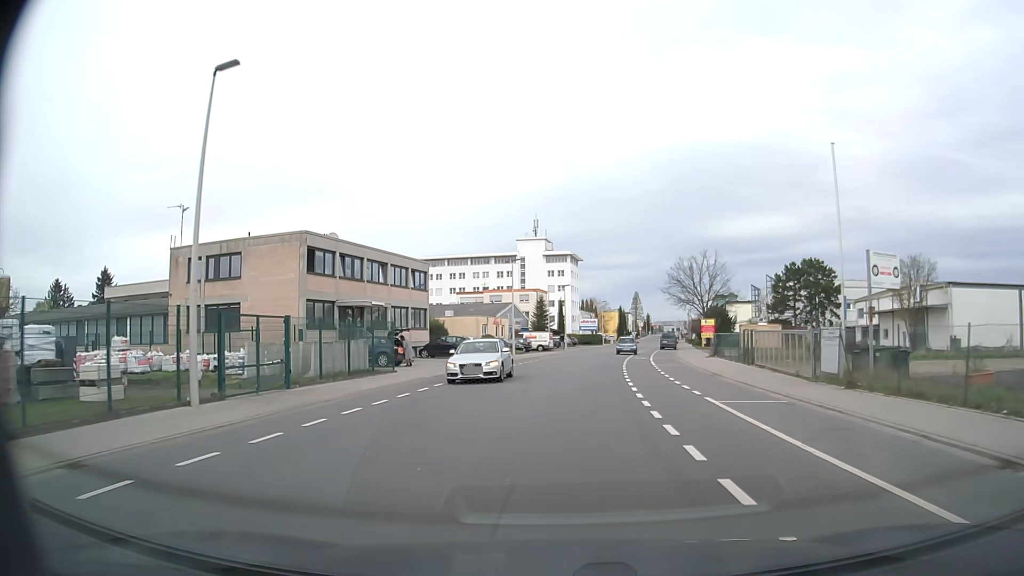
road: tertiary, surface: asphalt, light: Day
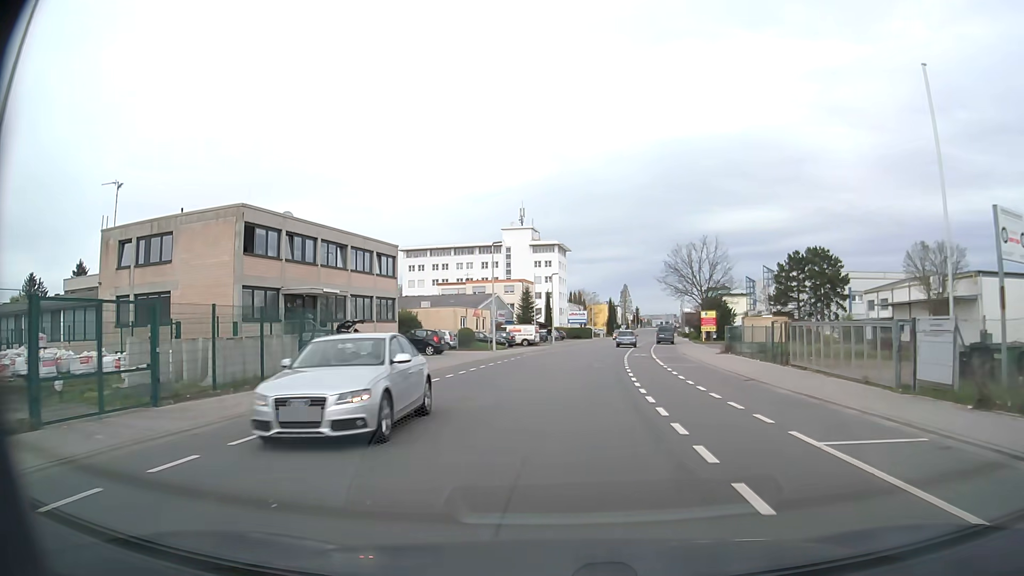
(+0.1, +6.6) m; +1°
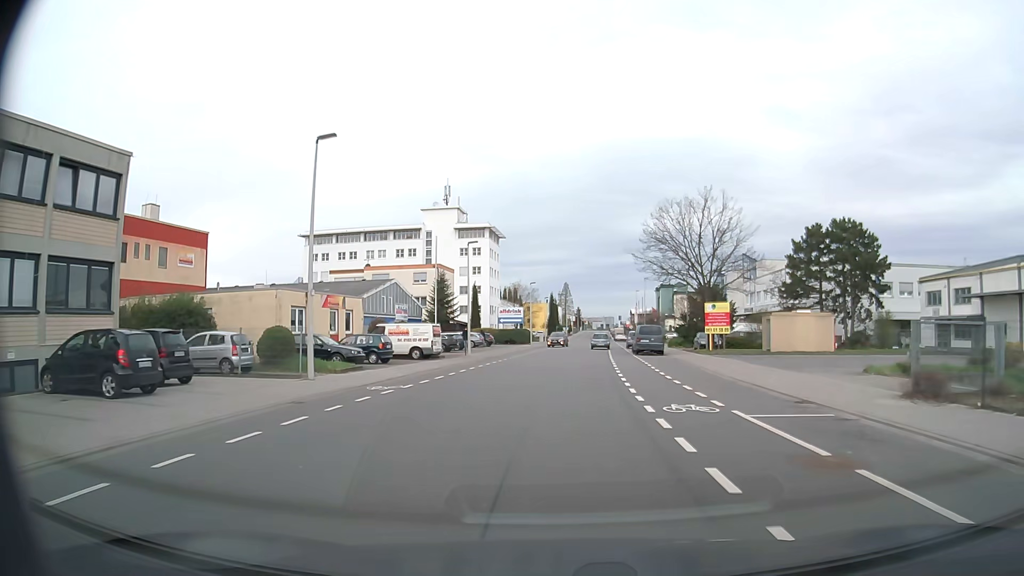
(+1.3, +27.3) m; +5°
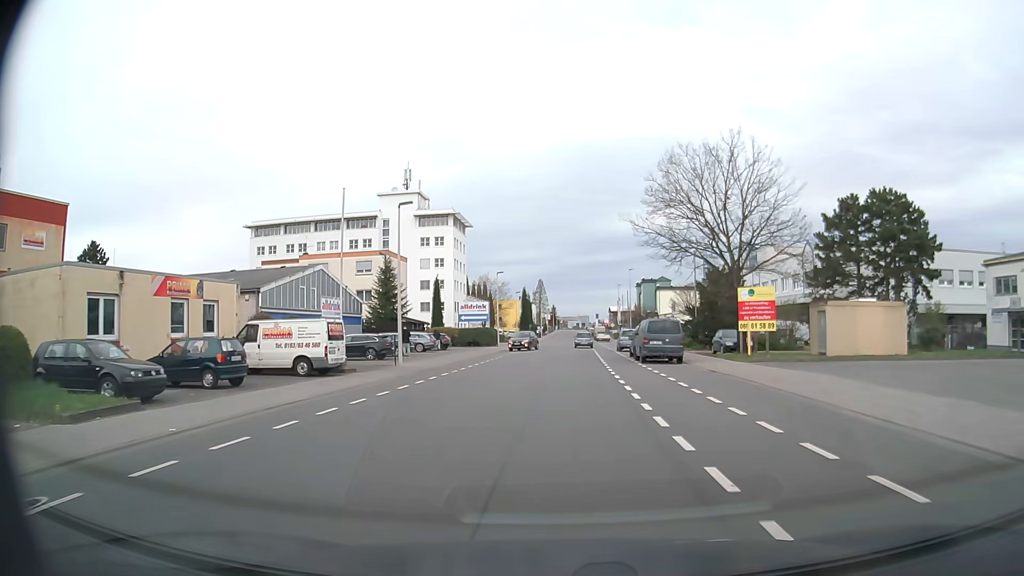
(+0.3, +14.1) m; +2°
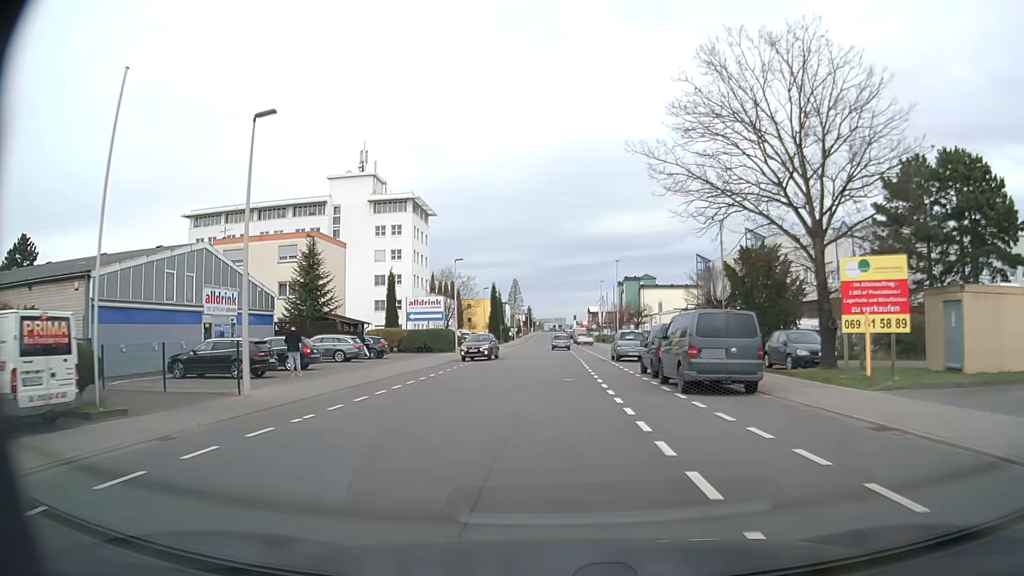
(+0.2, +14.4) m; +2°
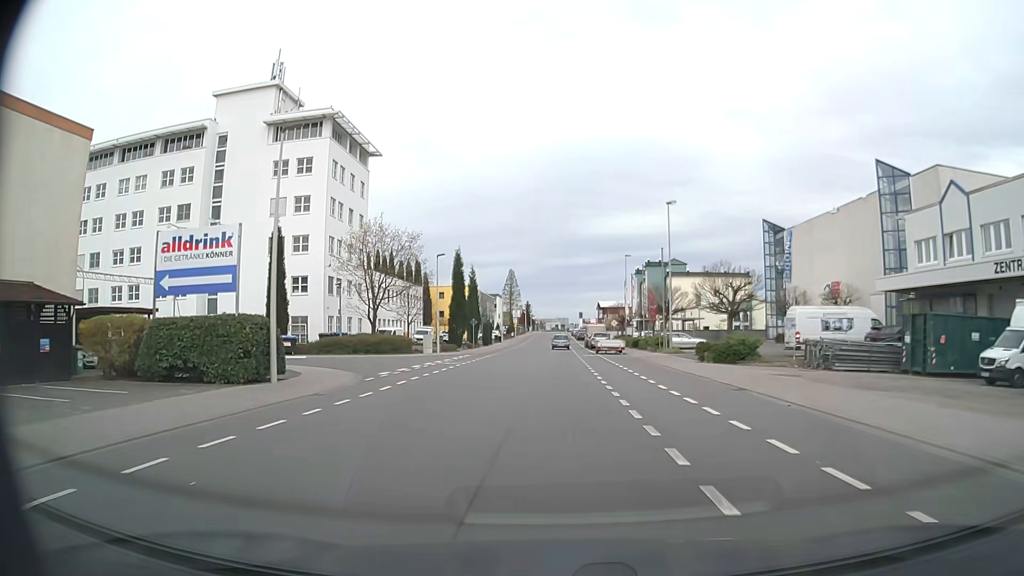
(0.0, +37.1) m; 0°
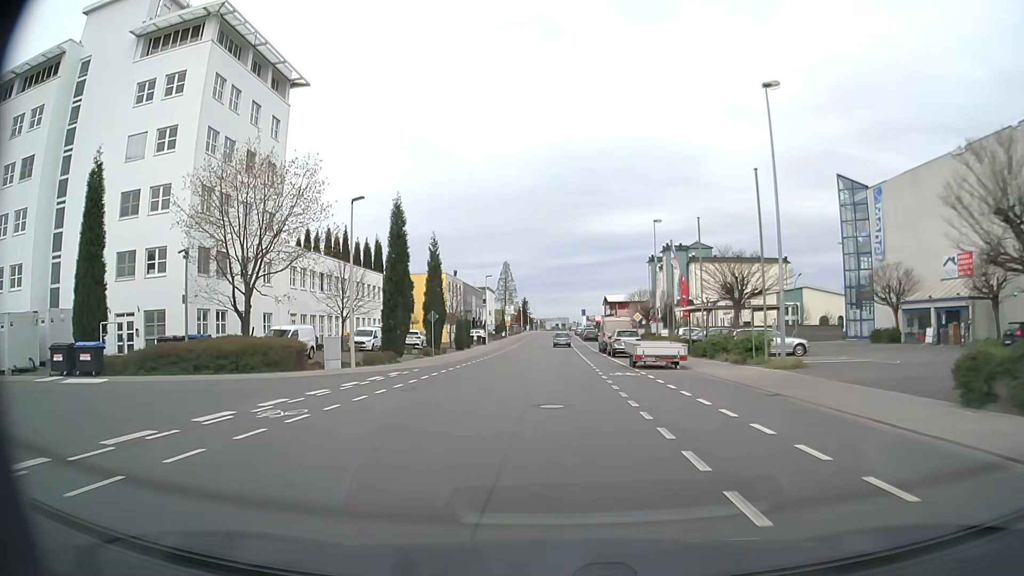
(0.0, +22.8) m; 0°
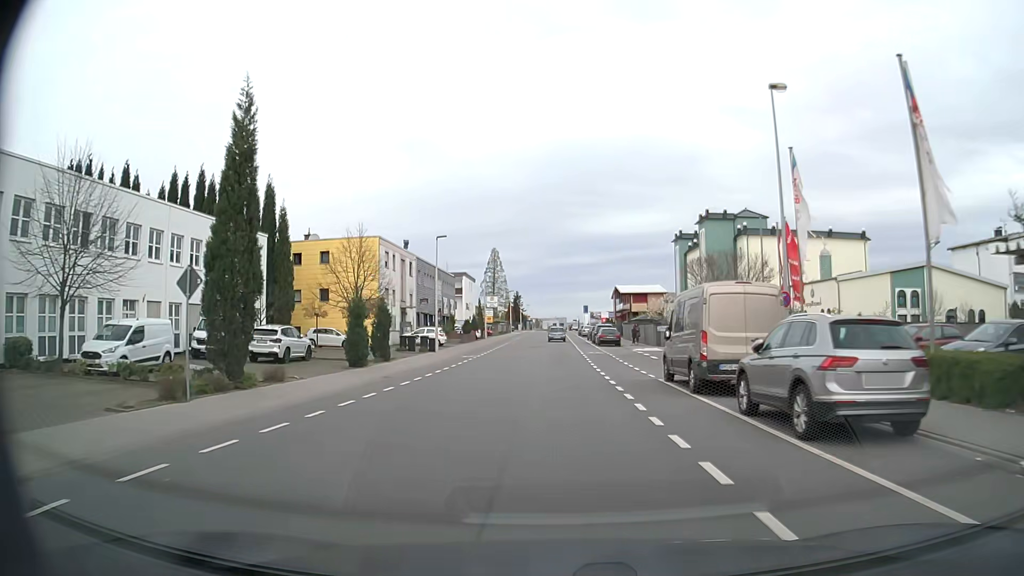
(+0.1, +31.0) m; 0°
(0, +10) (0, +20) (0, +30) (0, +40) (0, +50) (0, +60) (0, +70) (0, +80) (0, +90) (0, +100) m
